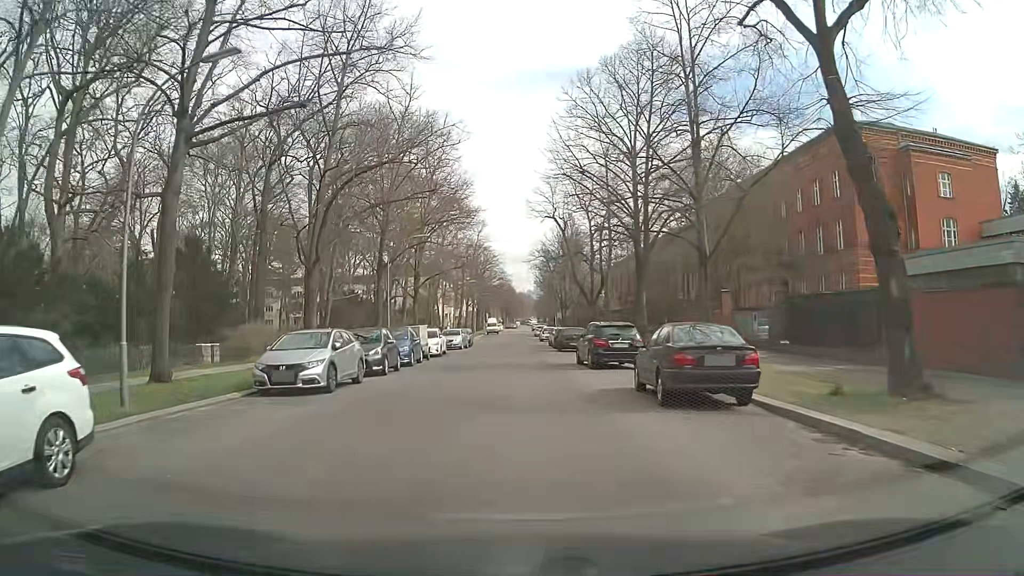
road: residential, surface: asphalt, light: Day
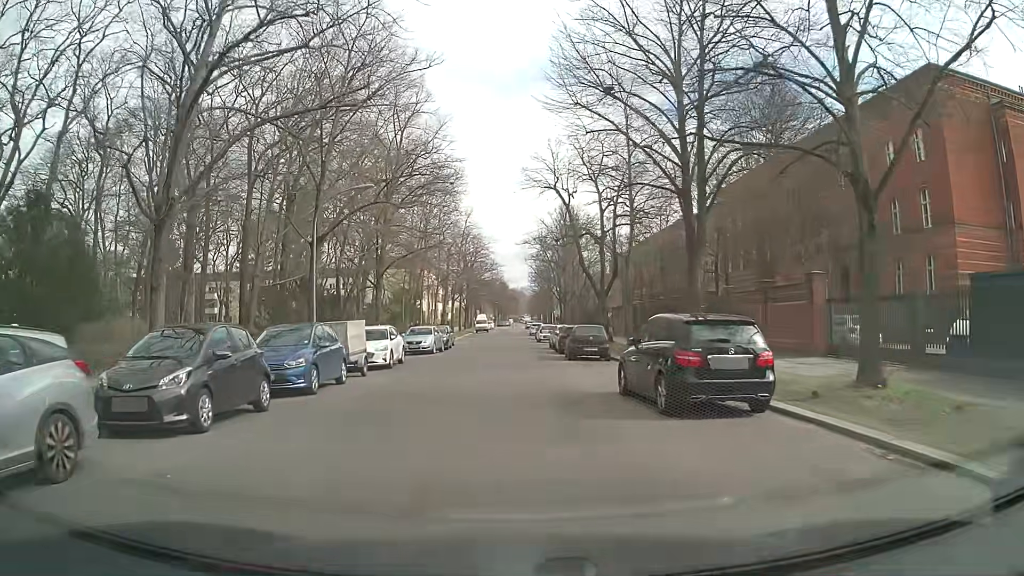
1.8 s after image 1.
(-0.1, +12.2) m; -2°
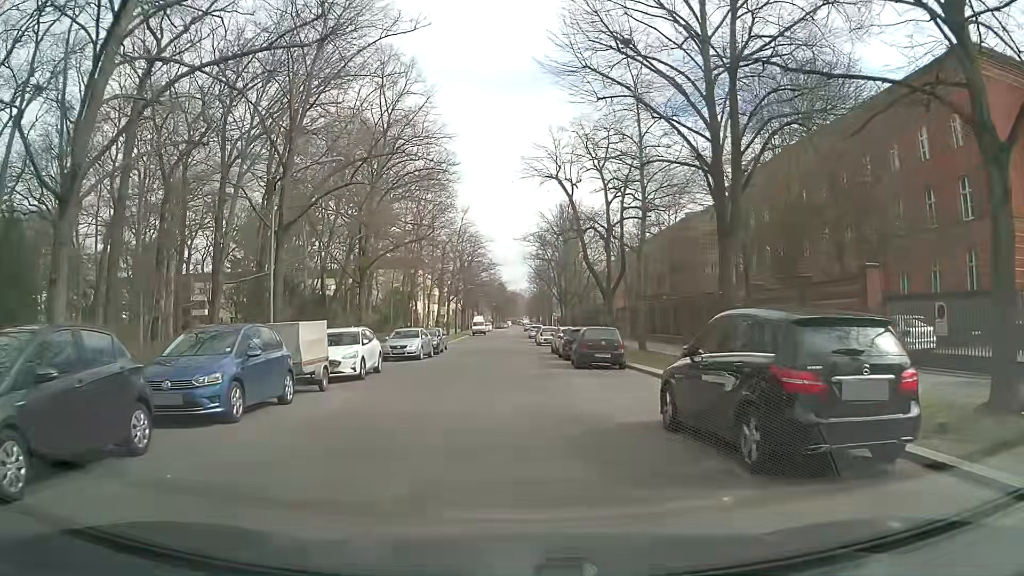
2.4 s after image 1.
(+0.1, +4.1) m; +2°
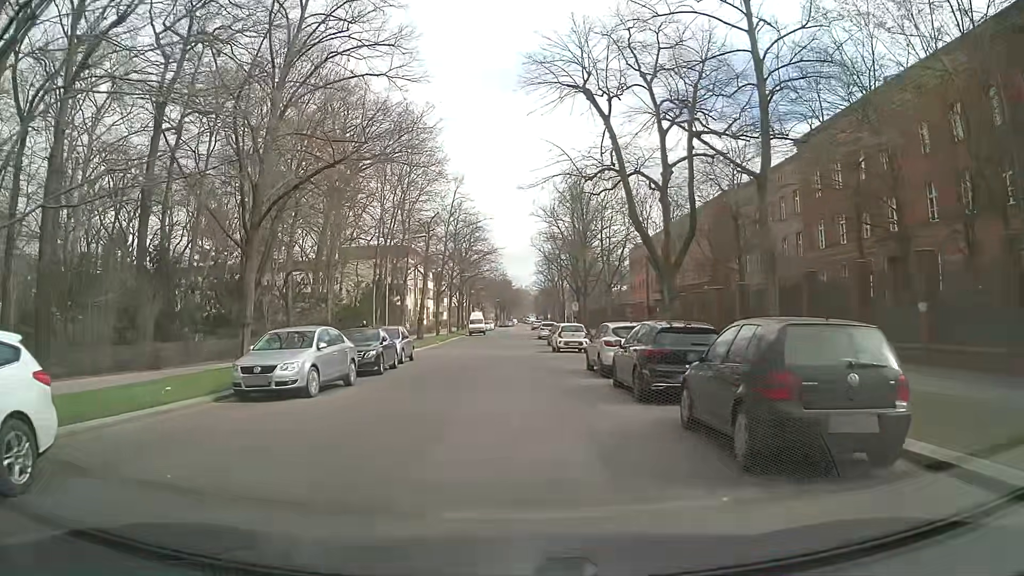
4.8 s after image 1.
(-0.3, +17.0) m; -2°
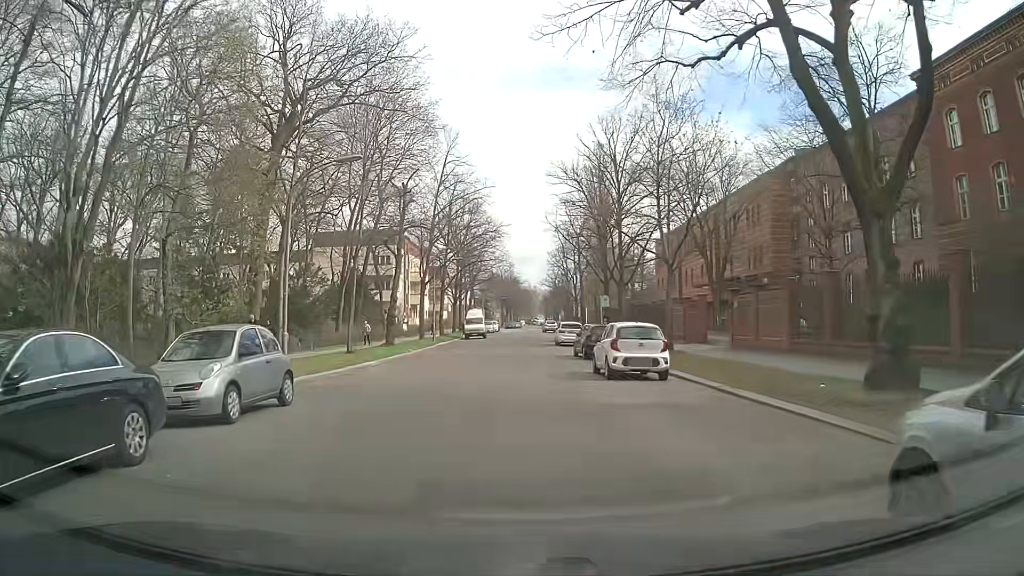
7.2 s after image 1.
(+0.1, +16.9) m; +1°
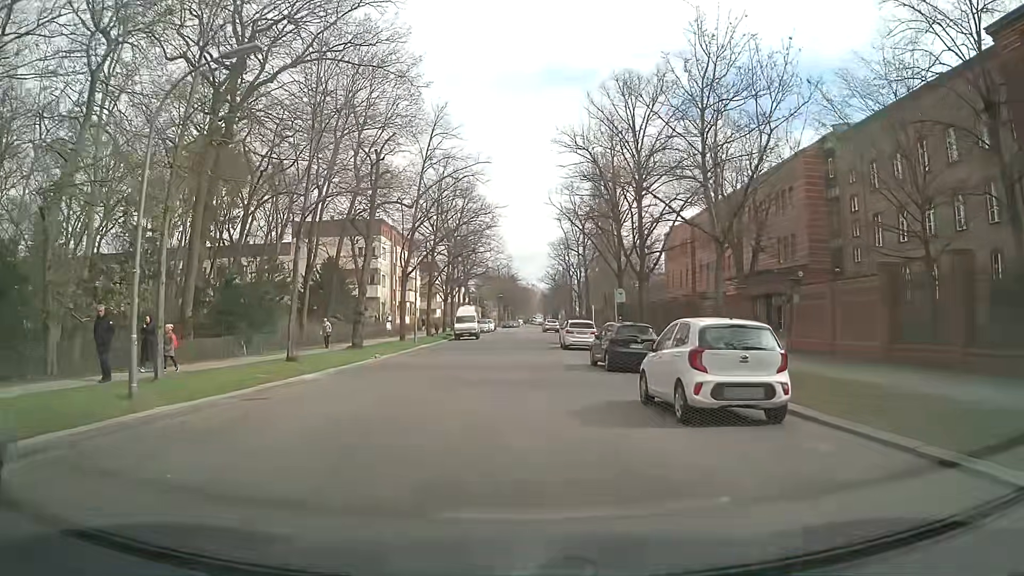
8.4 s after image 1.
(-0.1, +8.1) m; +1°
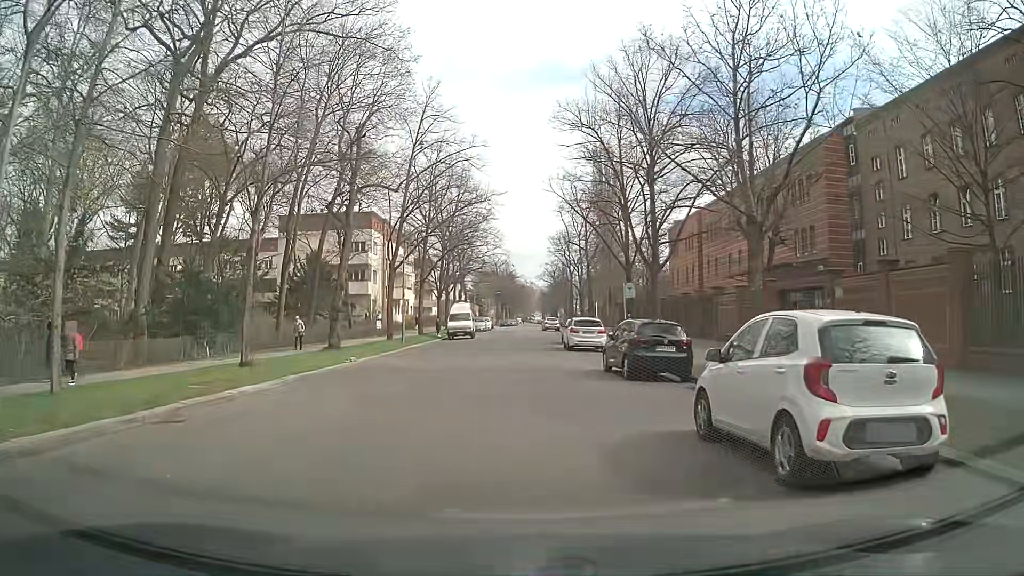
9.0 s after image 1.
(0.0, +4.0) m; -2°
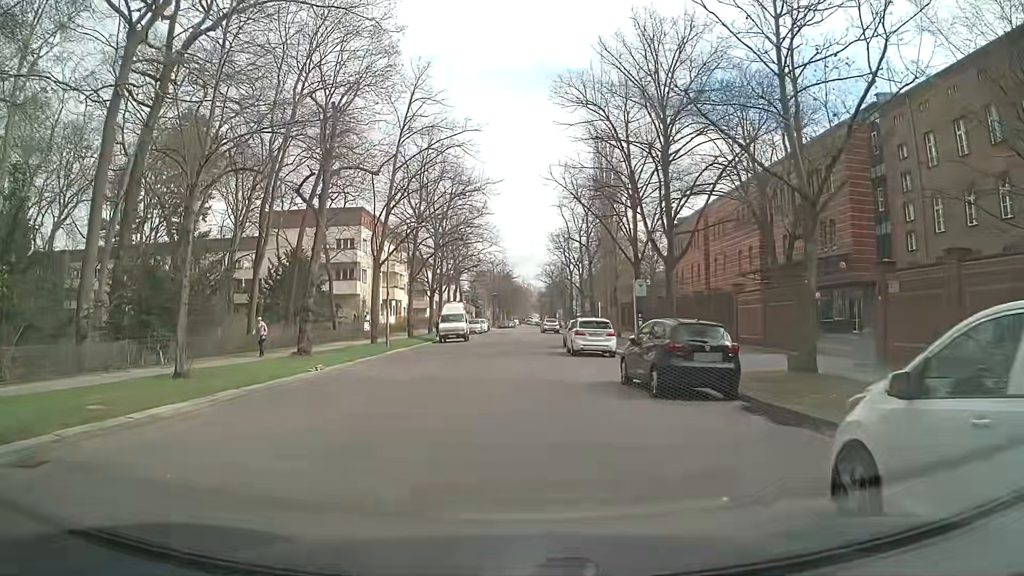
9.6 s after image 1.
(+0.1, +3.9) m; +2°
(0, +10) (0, +20) (0, +30) (0, +40) (0, +50) (0, +60) (0, +70) (0, +80) (0, +90) (+1, +100) m
